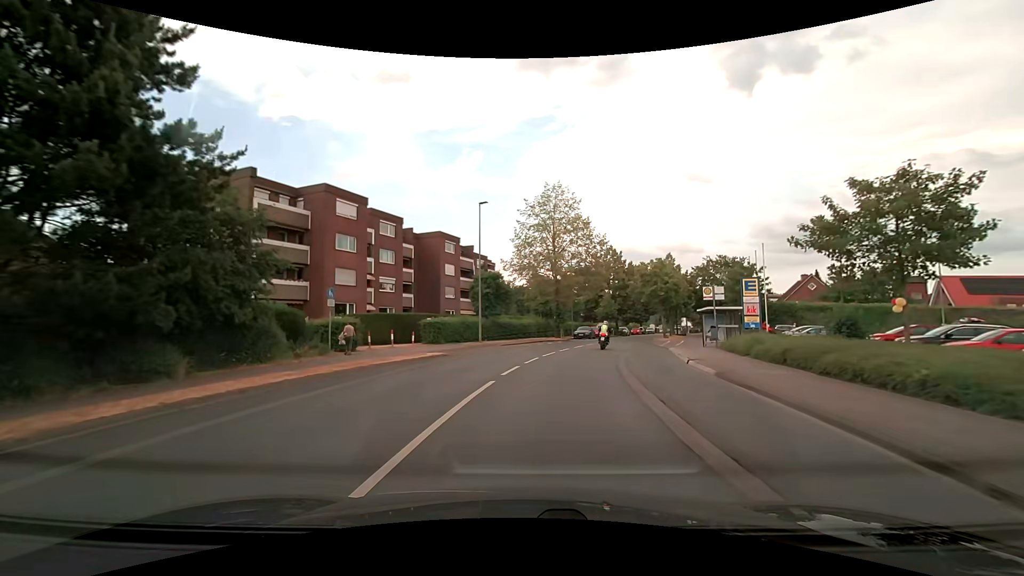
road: secondary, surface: asphalt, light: Day
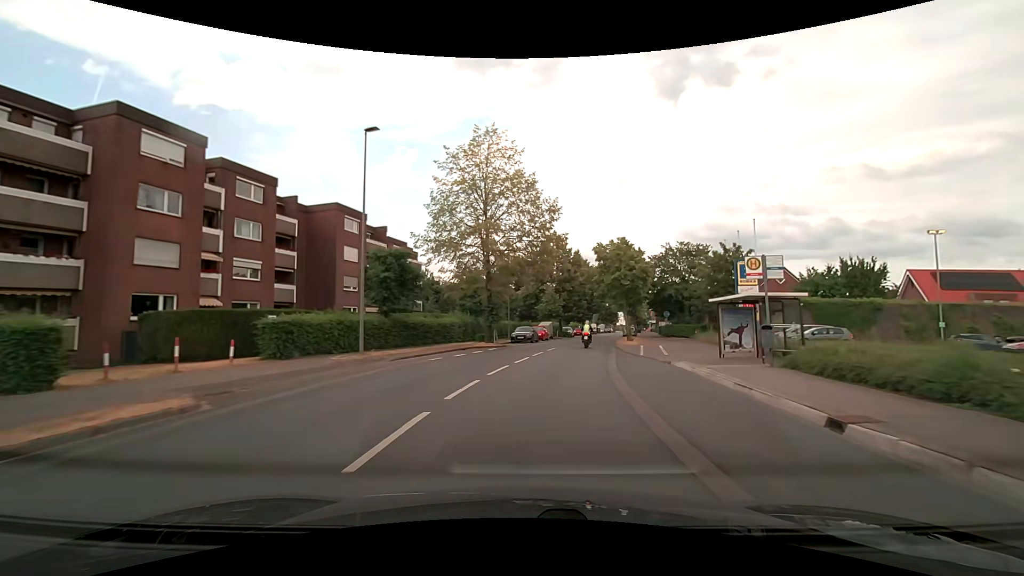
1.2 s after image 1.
(+0.9, +13.4) m; +7°
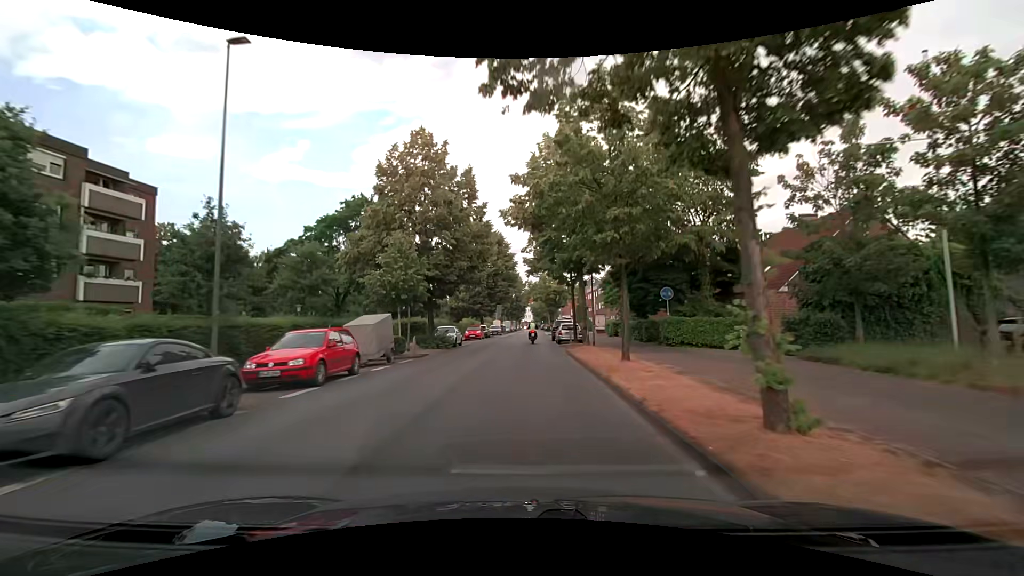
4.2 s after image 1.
(+4.3, +34.4) m; +12°
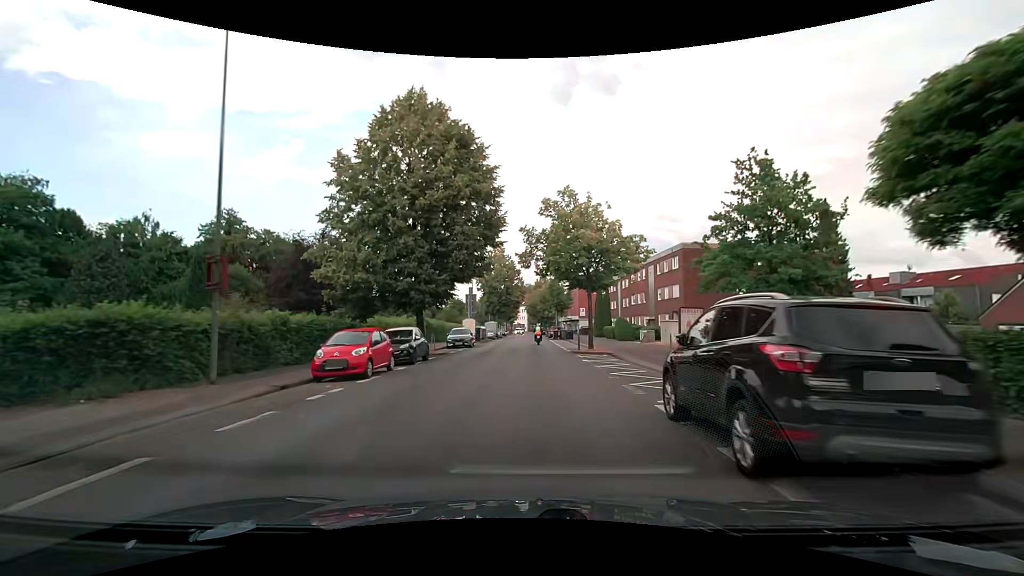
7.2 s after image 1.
(+0.1, +34.7) m; +1°
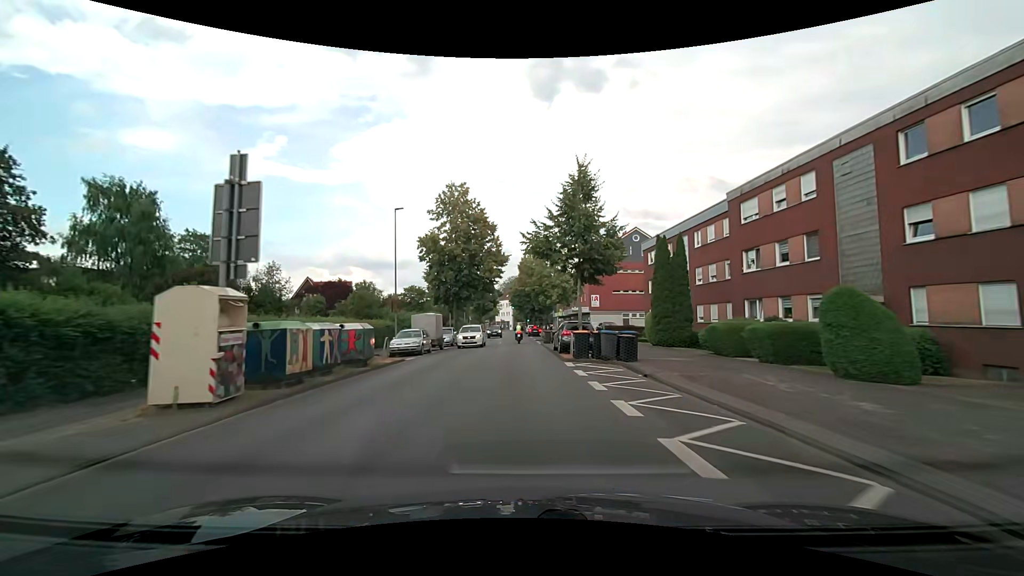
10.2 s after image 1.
(+0.8, +37.5) m; +2°
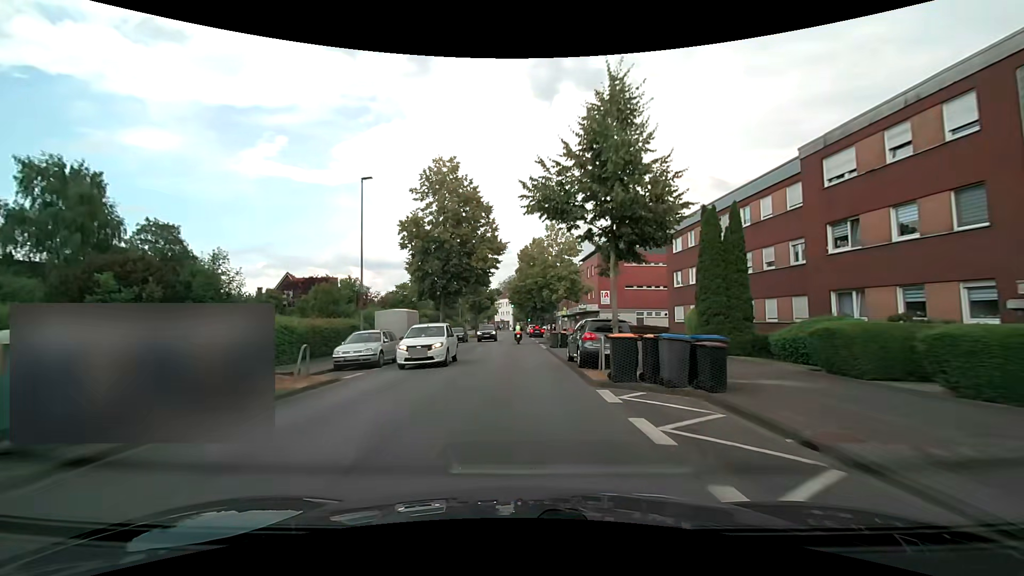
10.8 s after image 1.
(-0.1, +7.9) m; 0°
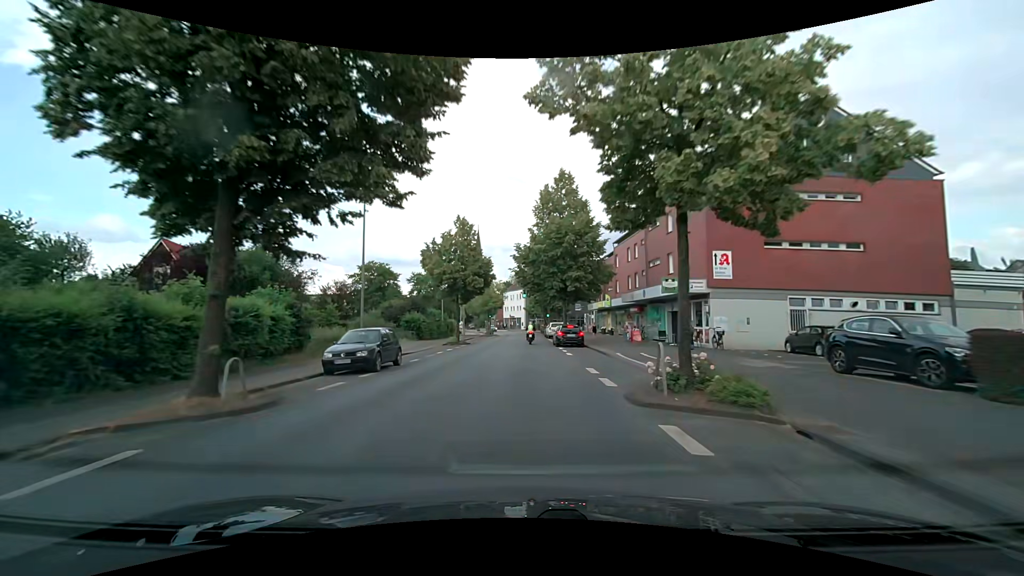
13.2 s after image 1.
(-0.4, +31.5) m; -1°
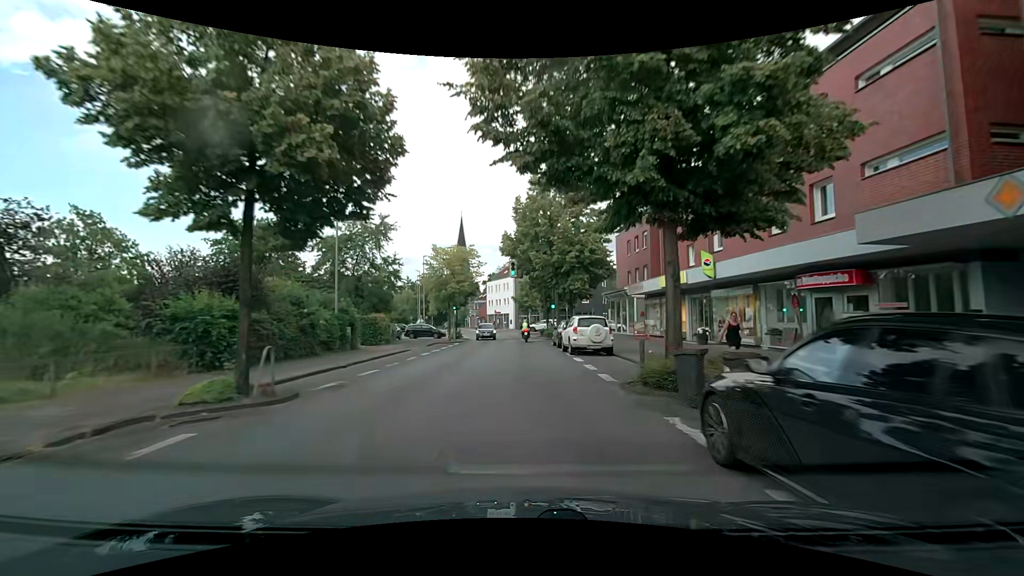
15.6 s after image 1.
(0.0, +30.4) m; +1°
(0, +10) (0, +20) (0, +30) (0, +40) (-1, +50) (-2, +60) (-3, +70) (-6, +79) (-8, +89) (-12, +99) m
